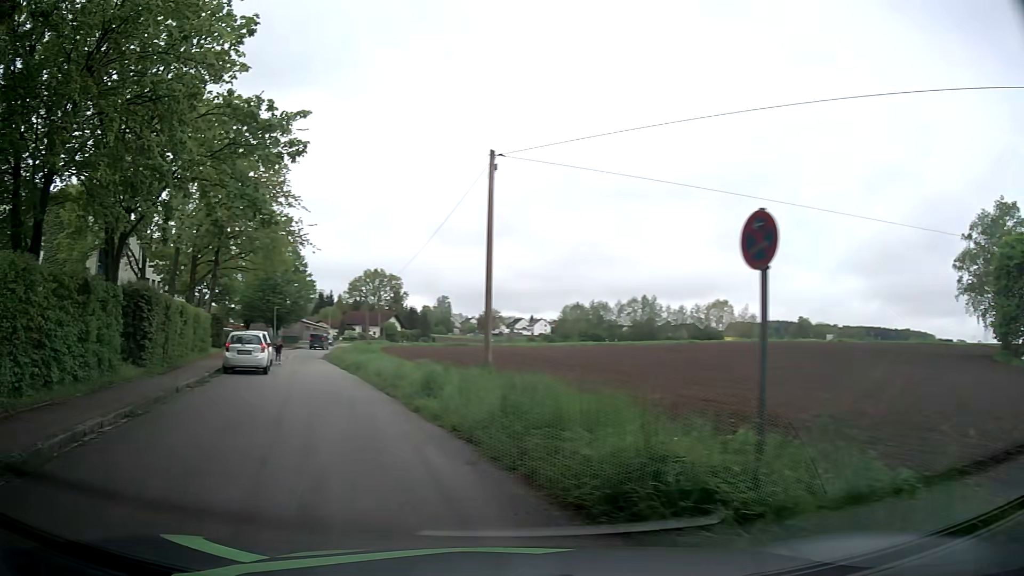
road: tertiary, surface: asphalt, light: Day
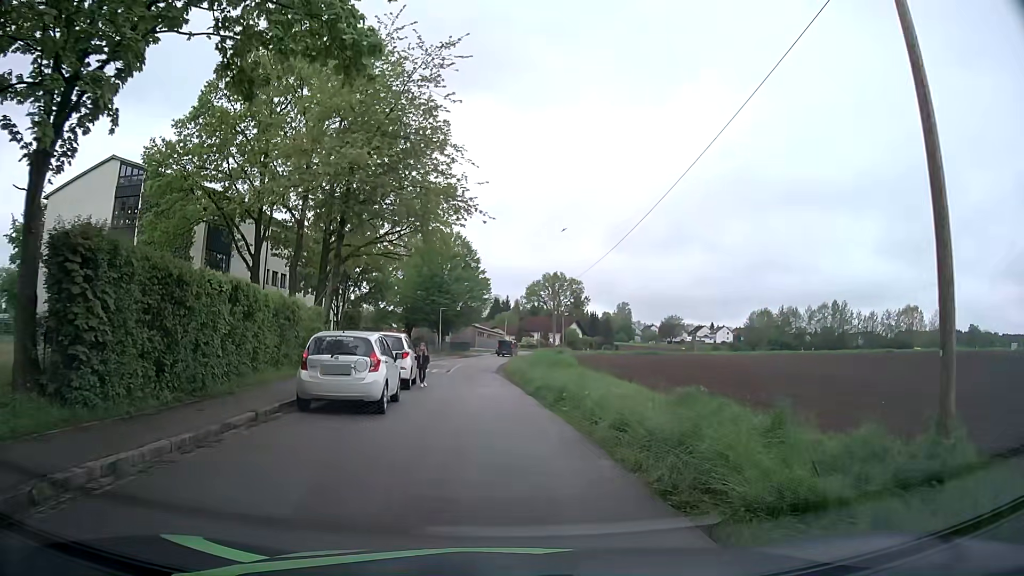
(-2.6, +12.0) m; -14°
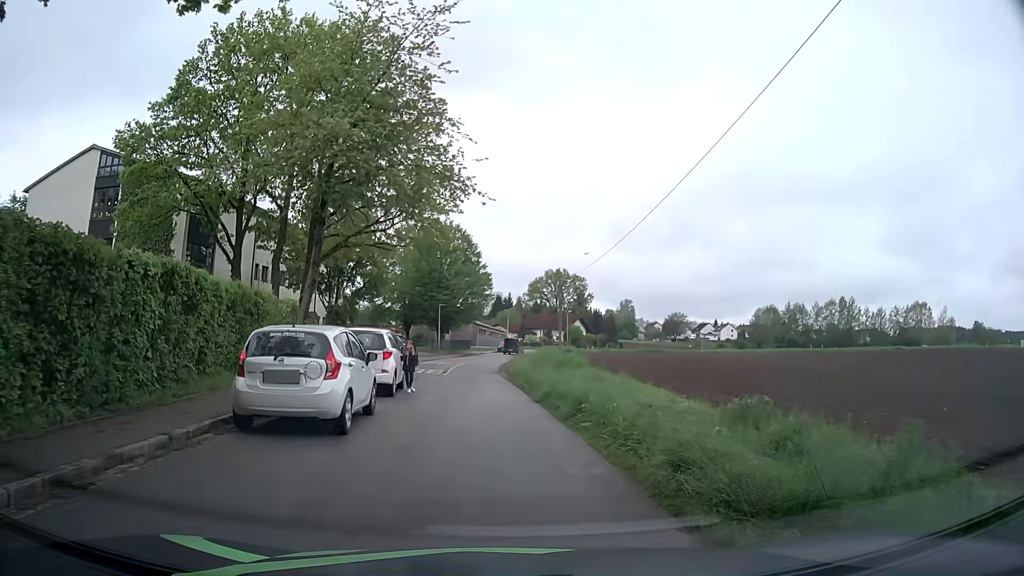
(0.0, +3.2) m; -1°
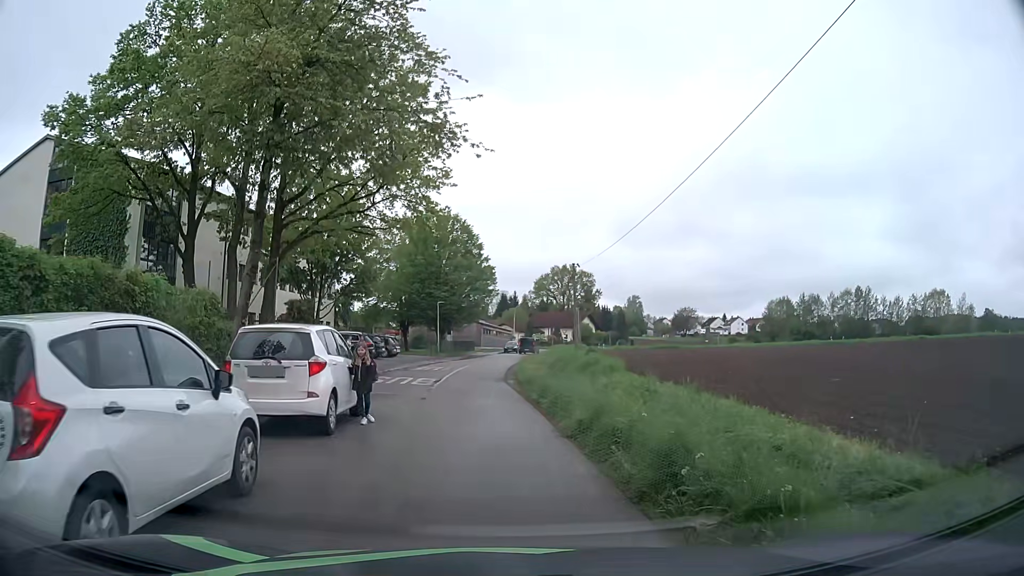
(0.0, +6.4) m; -1°
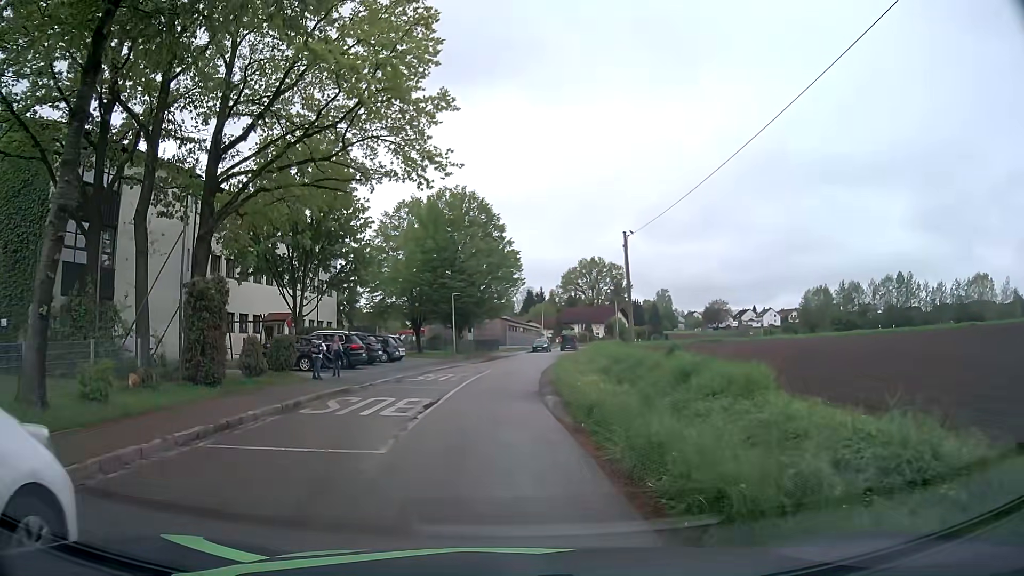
(-0.1, +9.7) m; -2°
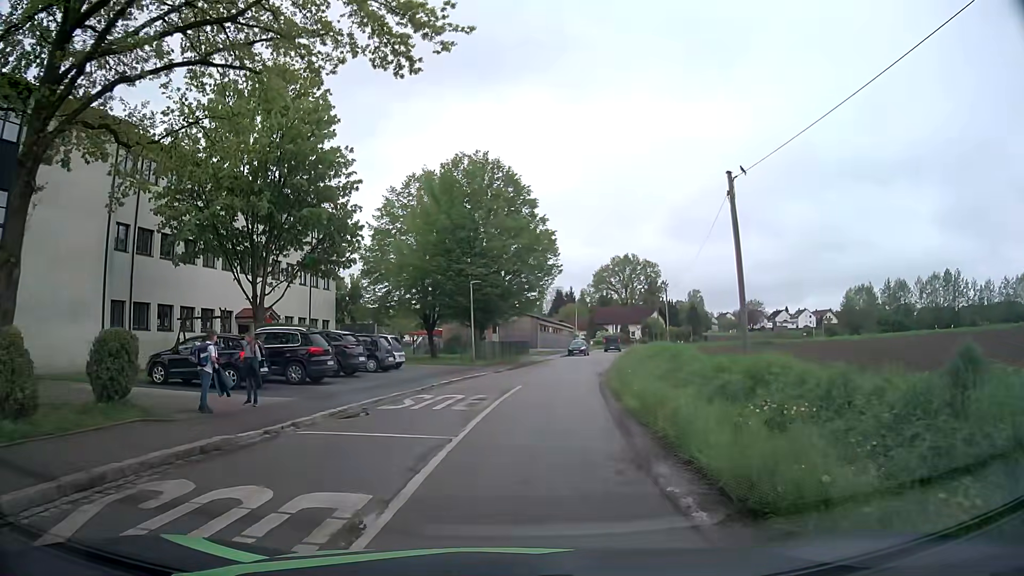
(-0.3, +10.6) m; -2°
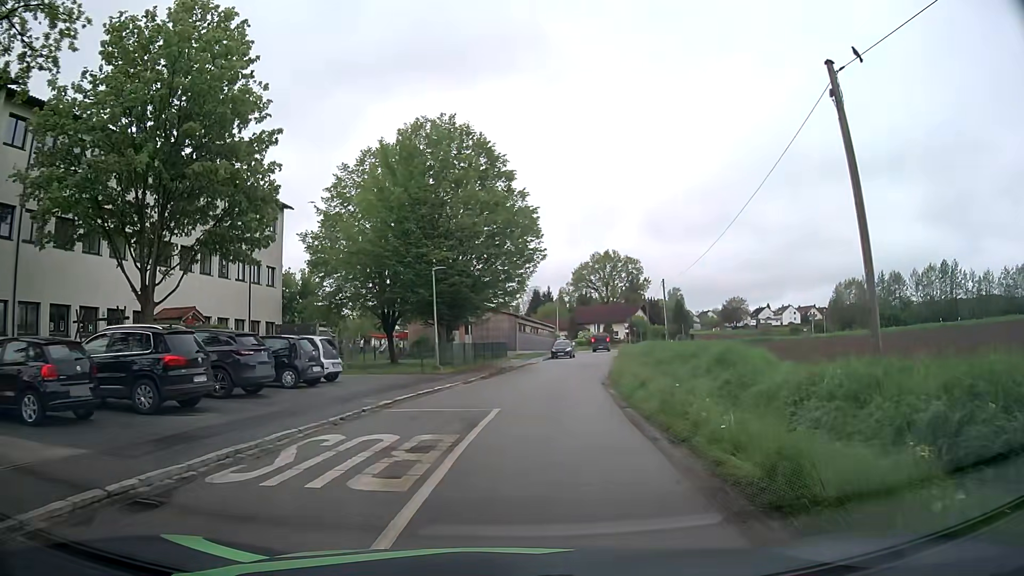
(+0.1, +7.8) m; +2°
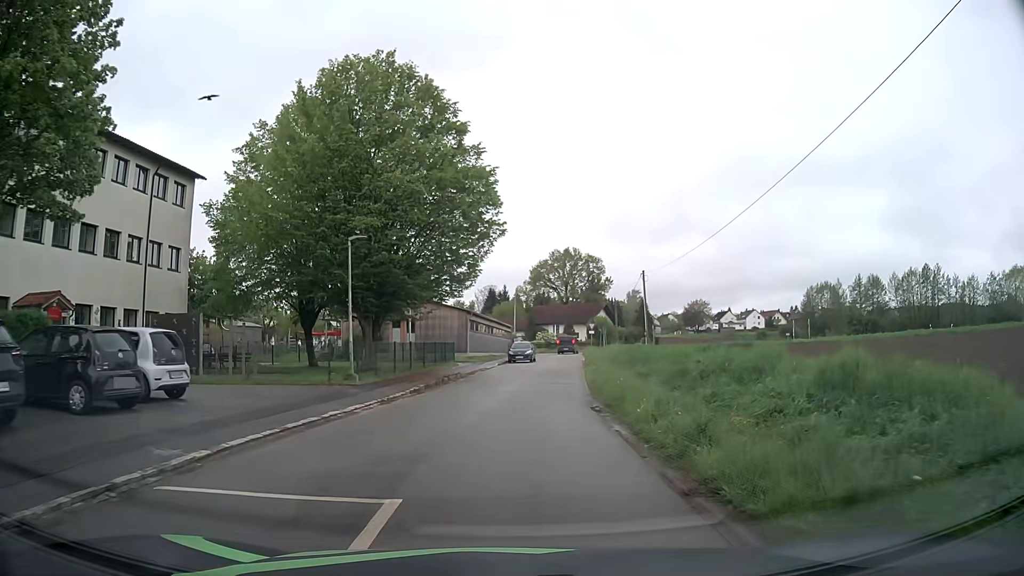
(+0.3, +8.4) m; +4°
